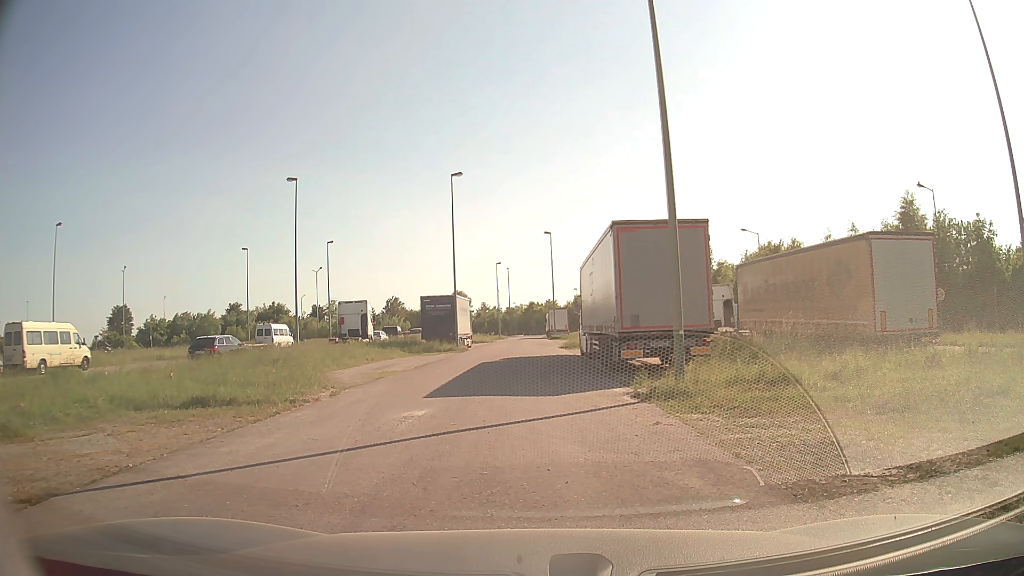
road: service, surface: asphalt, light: Day
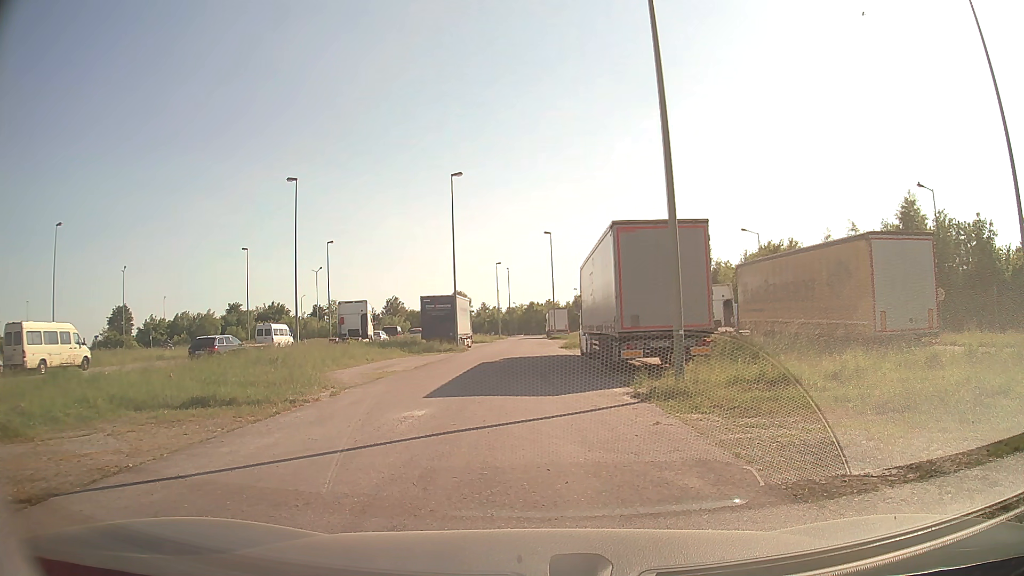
(0.0, 0.0) m; 0°
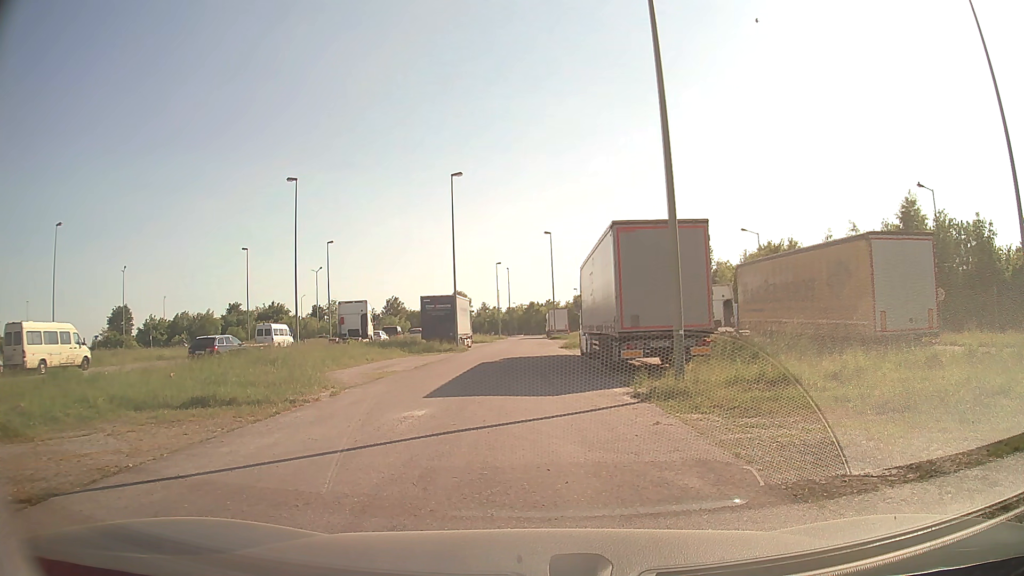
(0.0, 0.0) m; 0°
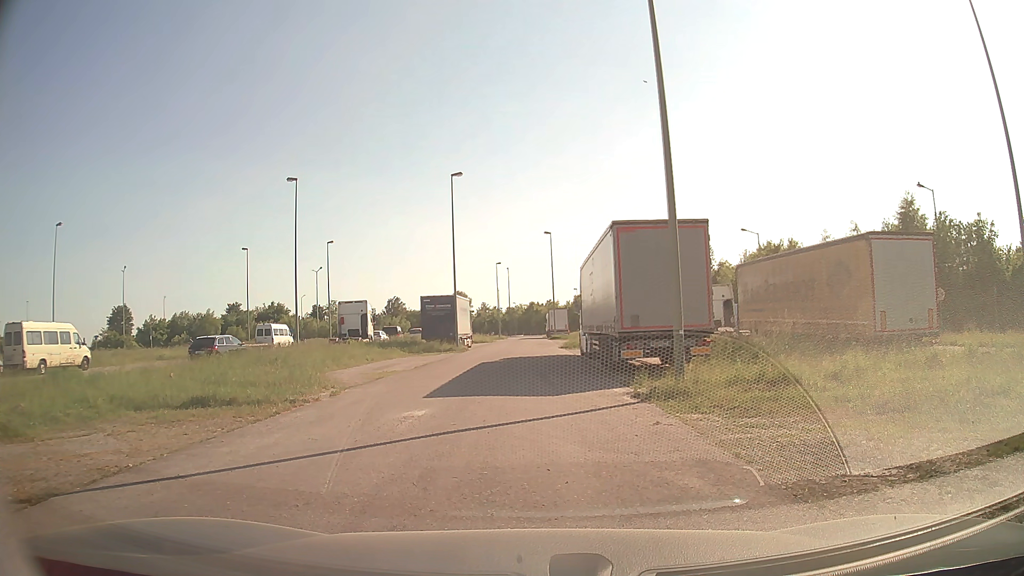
(0.0, 0.0) m; 0°
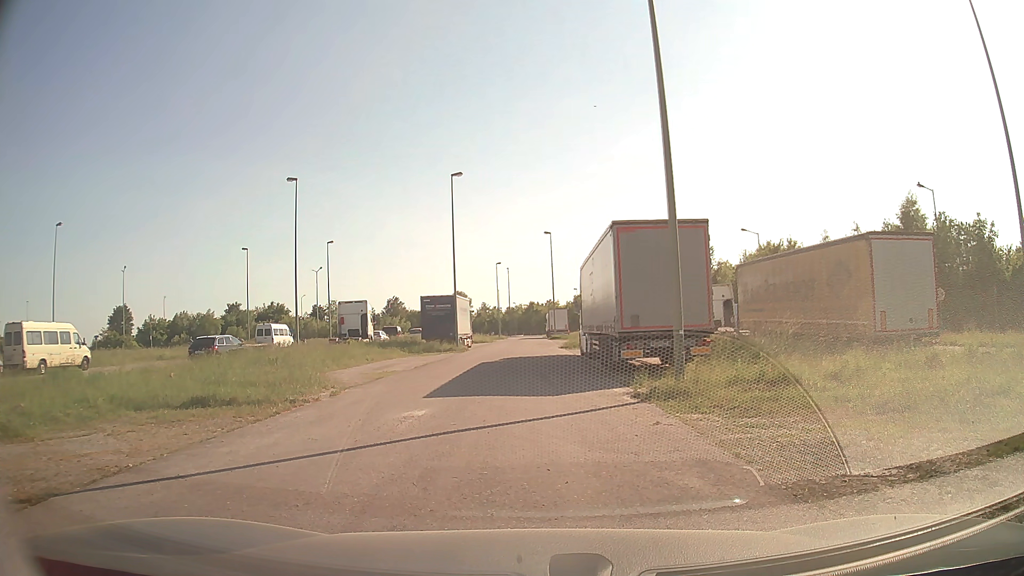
(0.0, 0.0) m; 0°
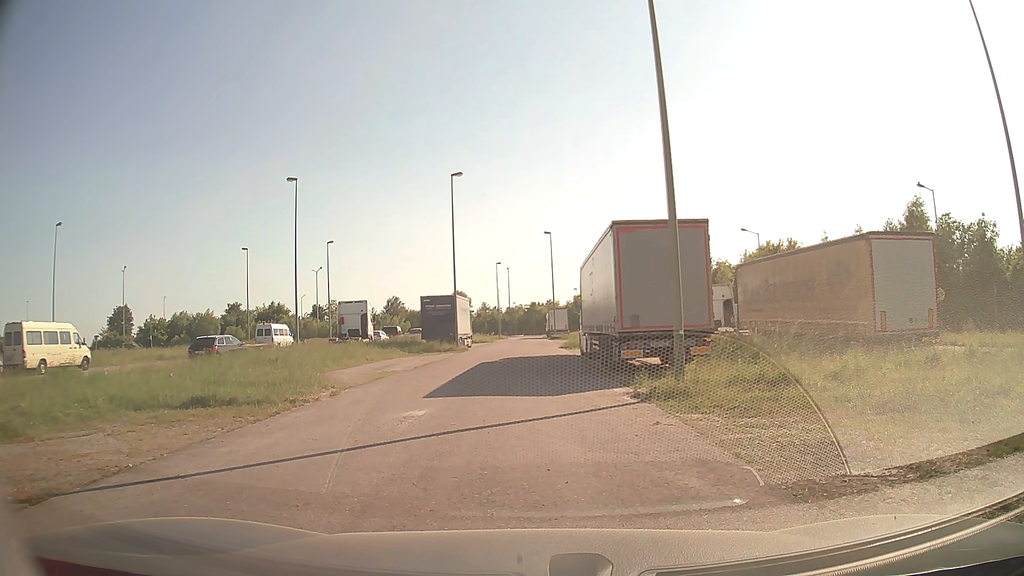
(0.0, 0.0) m; 0°
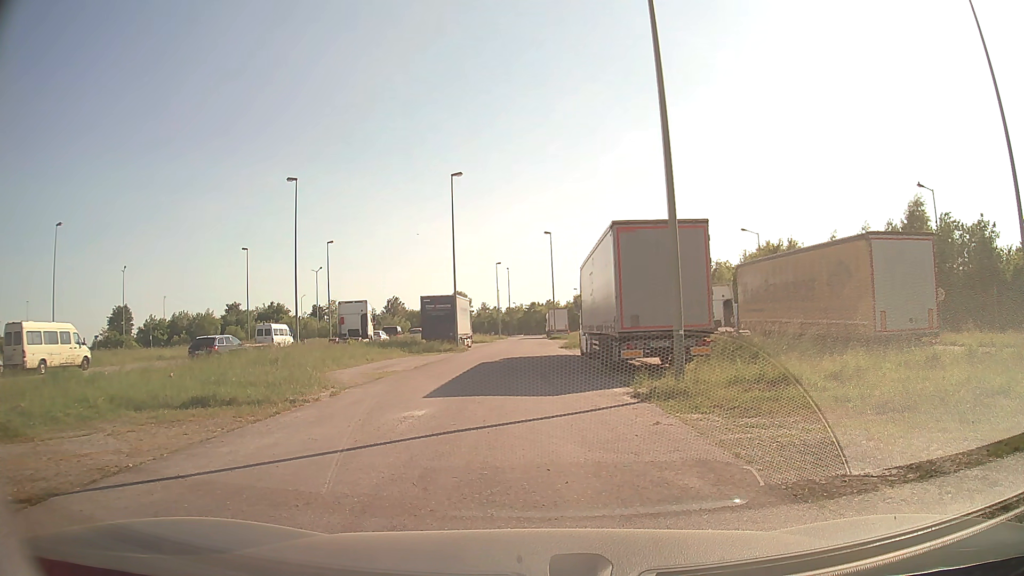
(0.0, 0.0) m; 0°
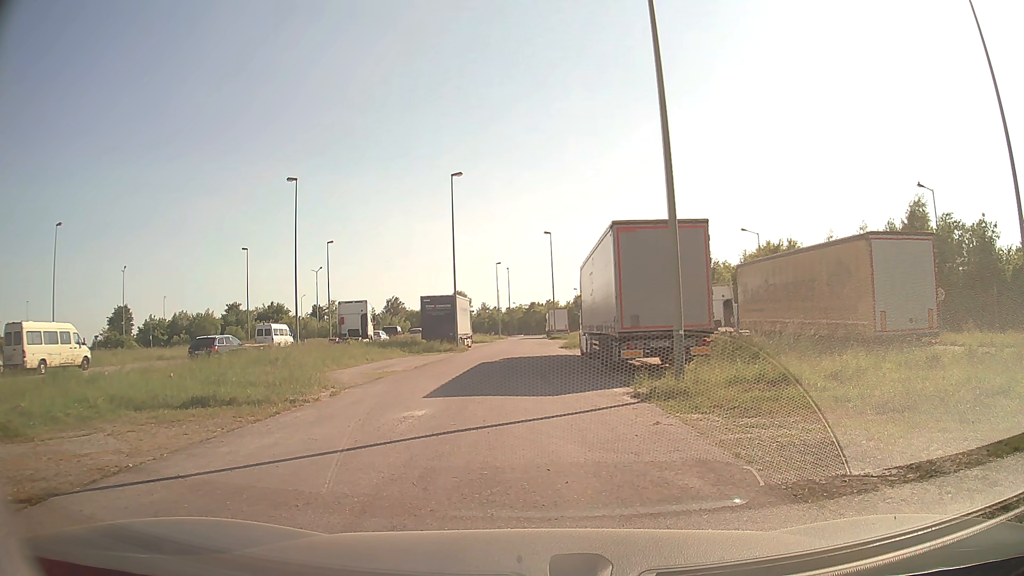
(0.0, 0.0) m; 0°
(0, +10) (-1, +20) (-1, +30) (0, +40) (0, +50) (0, +60) (0, +70) (0, +80) (0, +90) (0, +100) m
